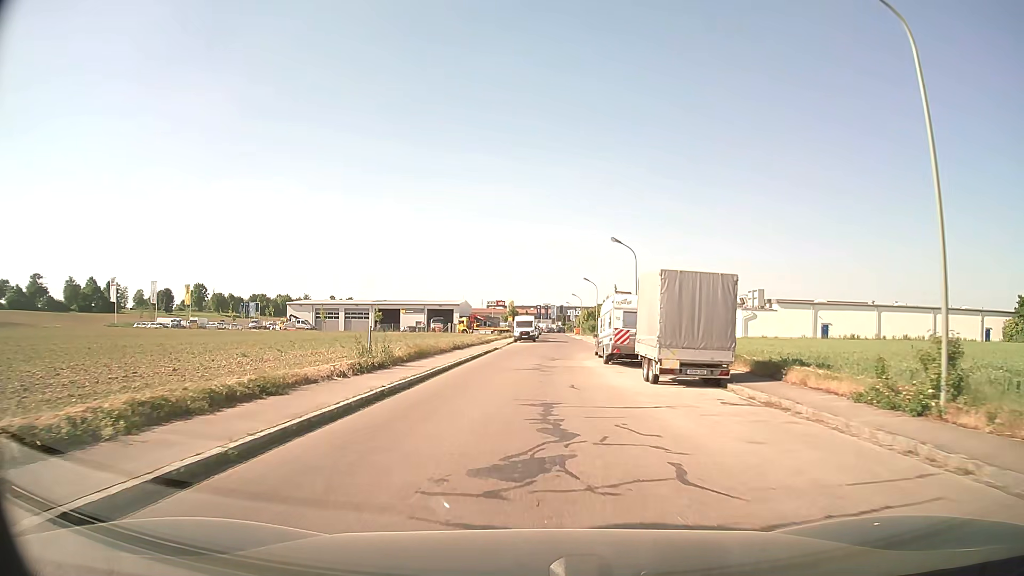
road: unclassified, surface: asphalt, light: Day
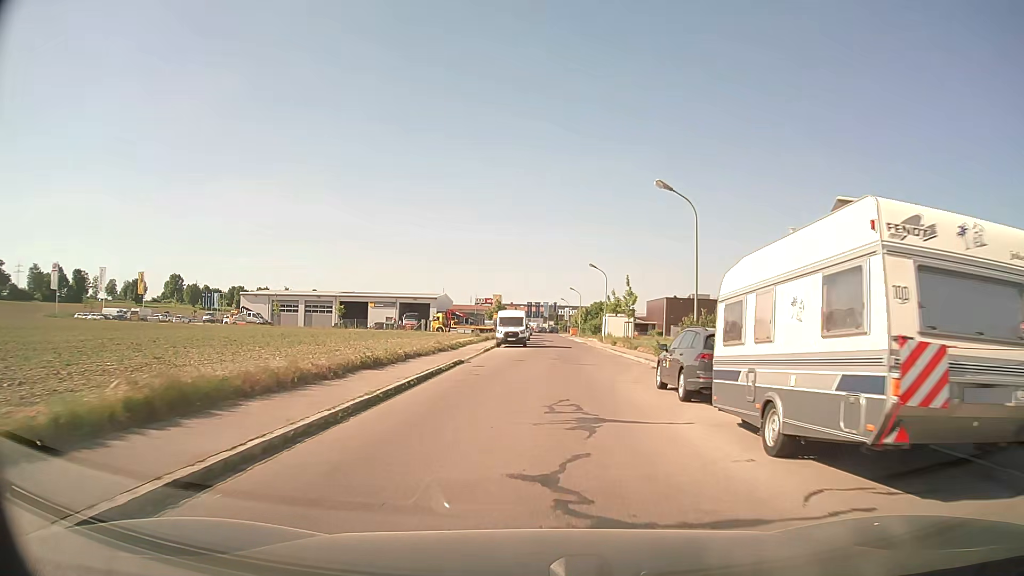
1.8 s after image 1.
(-0.1, +18.5) m; +1°
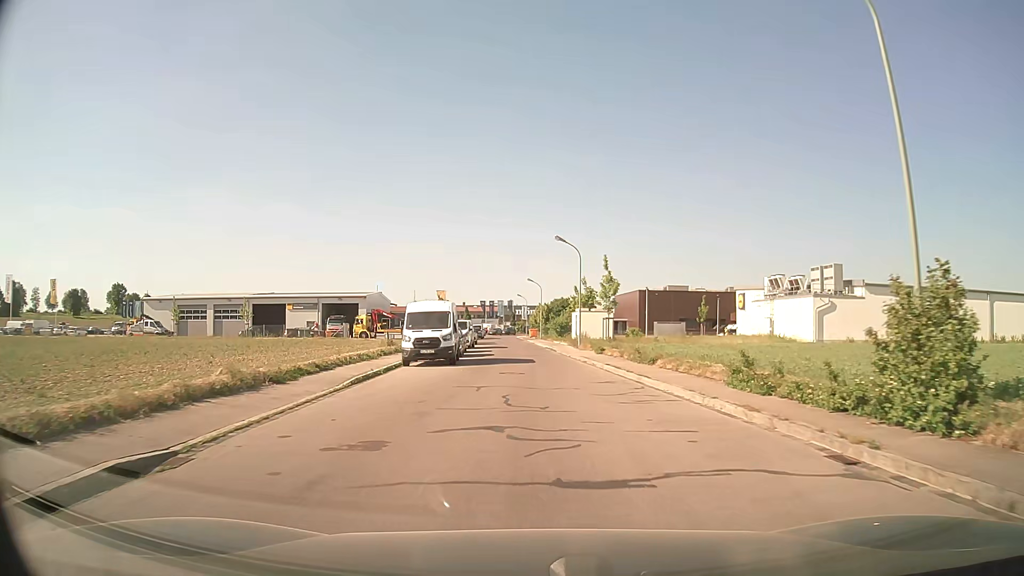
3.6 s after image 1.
(+0.8, +19.4) m; +4°
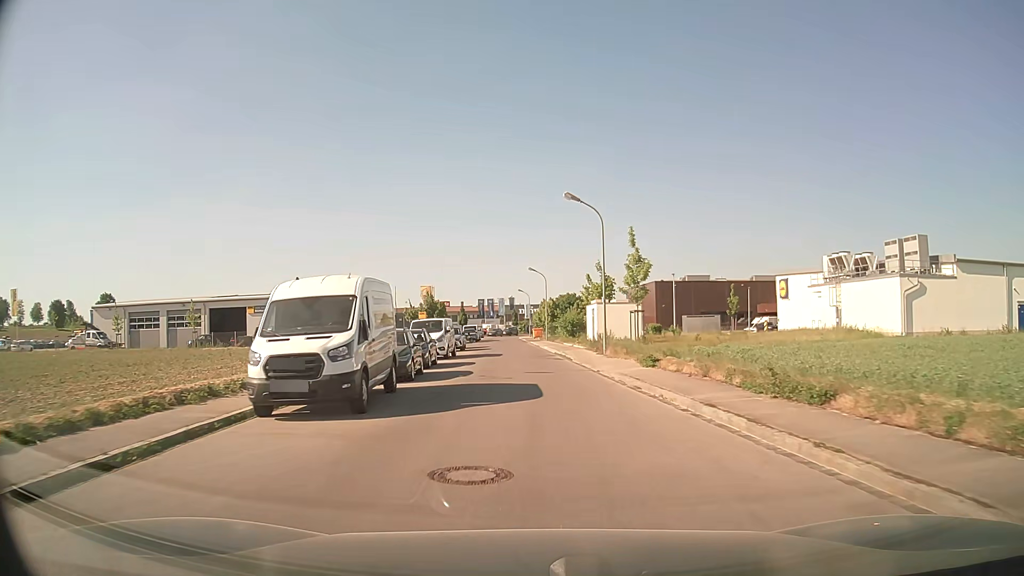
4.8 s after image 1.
(0.0, +14.1) m; 0°
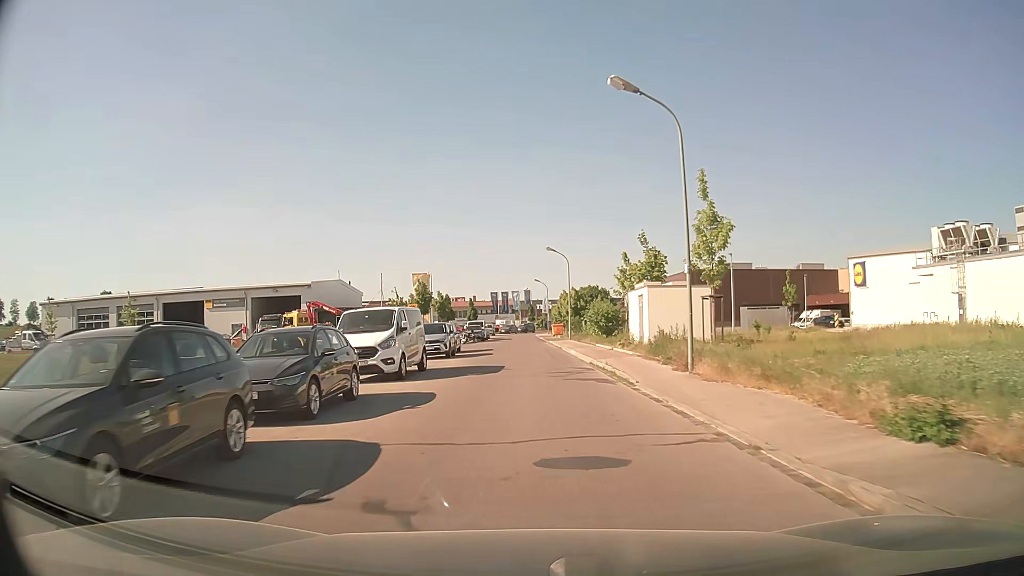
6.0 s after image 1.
(-0.2, +14.4) m; -2°
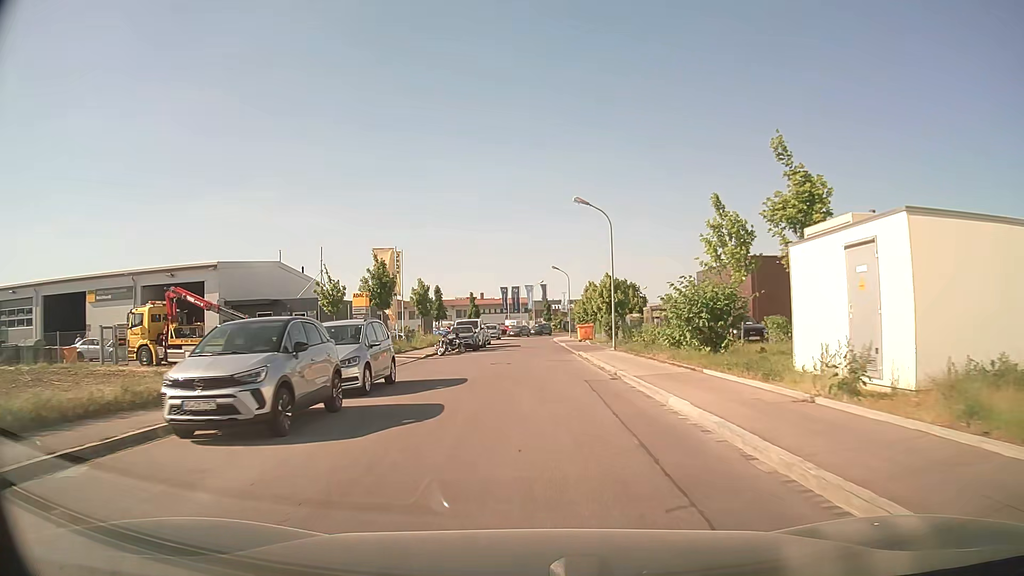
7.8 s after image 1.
(-0.2, +21.1) m; -1°
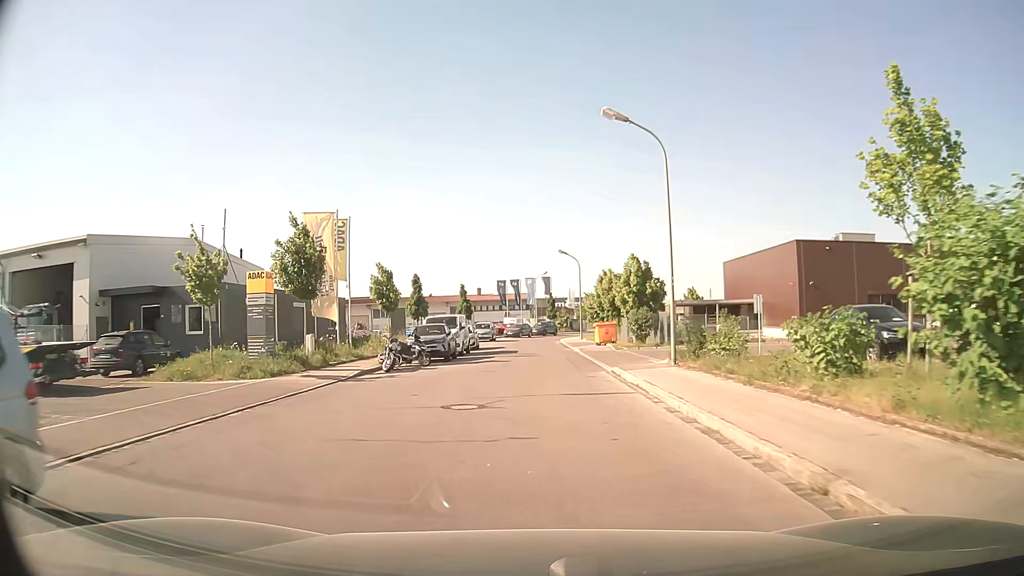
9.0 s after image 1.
(0.0, +13.4) m; 0°
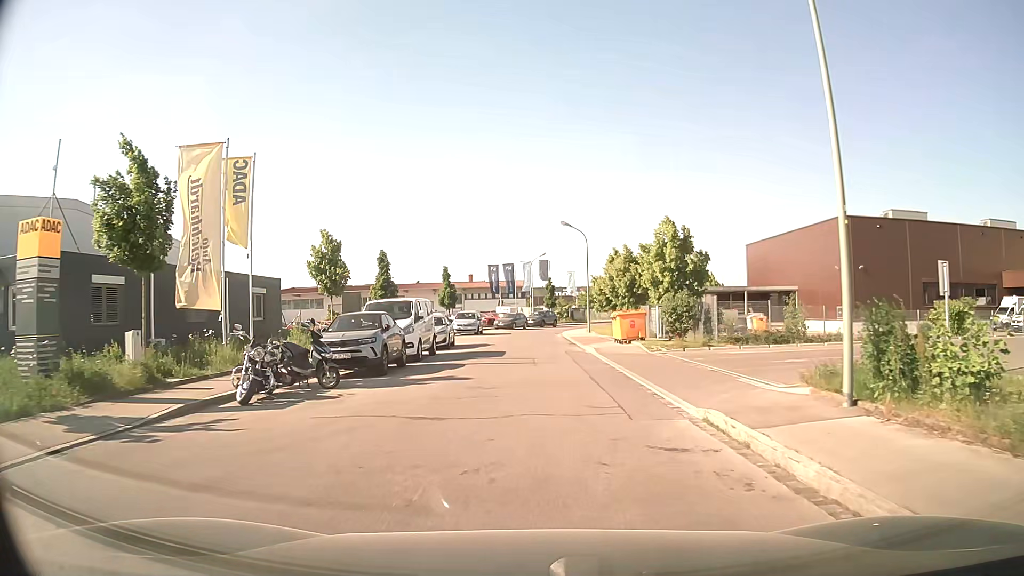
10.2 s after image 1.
(0.0, +10.4) m; +1°
(0, +10) (0, +20) (-1, +30) (-1, +40) (-1, +50) (+1, +60) (+5, +69) (+10, +77) (+18, +84) (+27, +89) m
